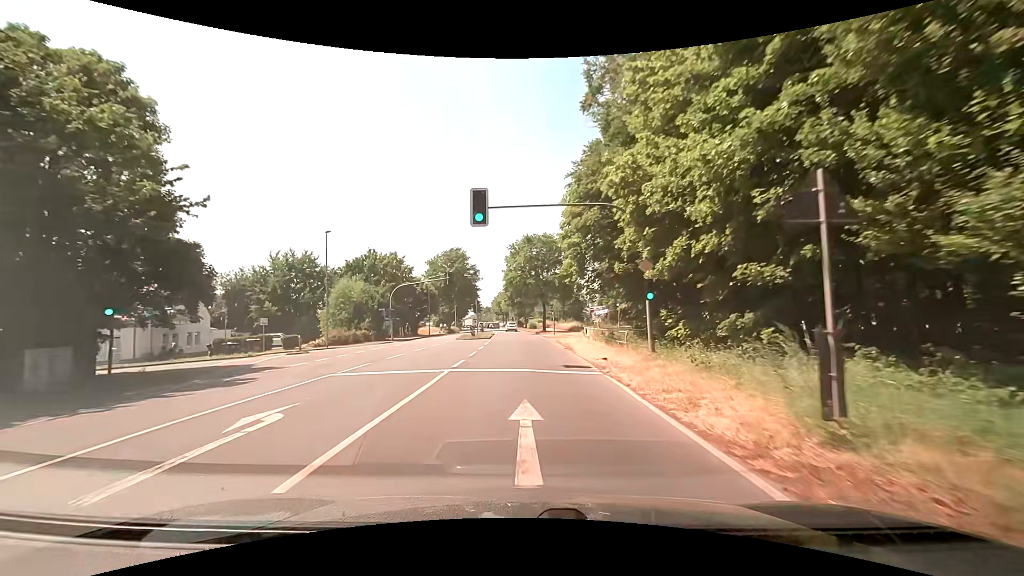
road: secondary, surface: asphalt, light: Day
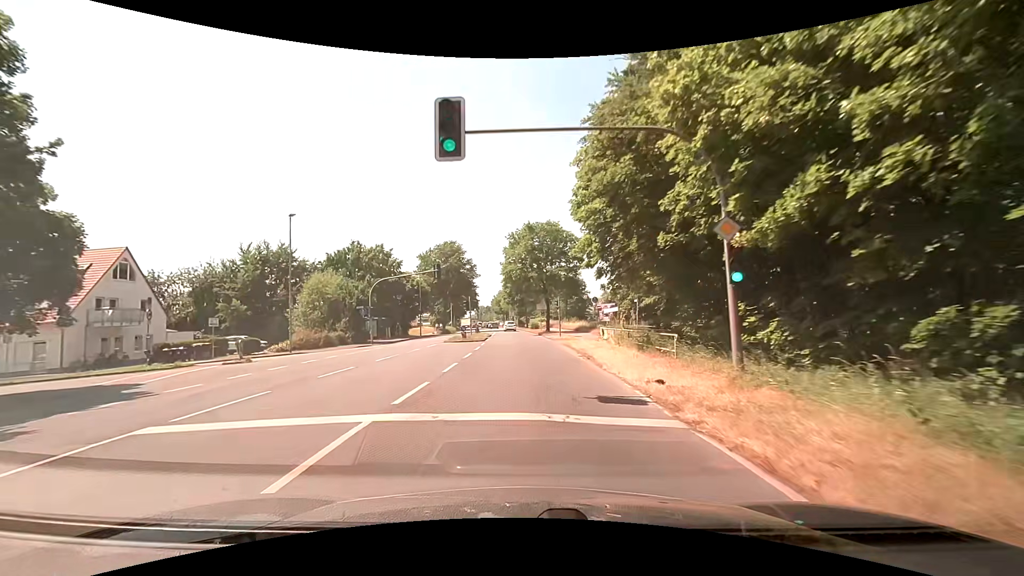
(0.0, +7.2) m; 0°
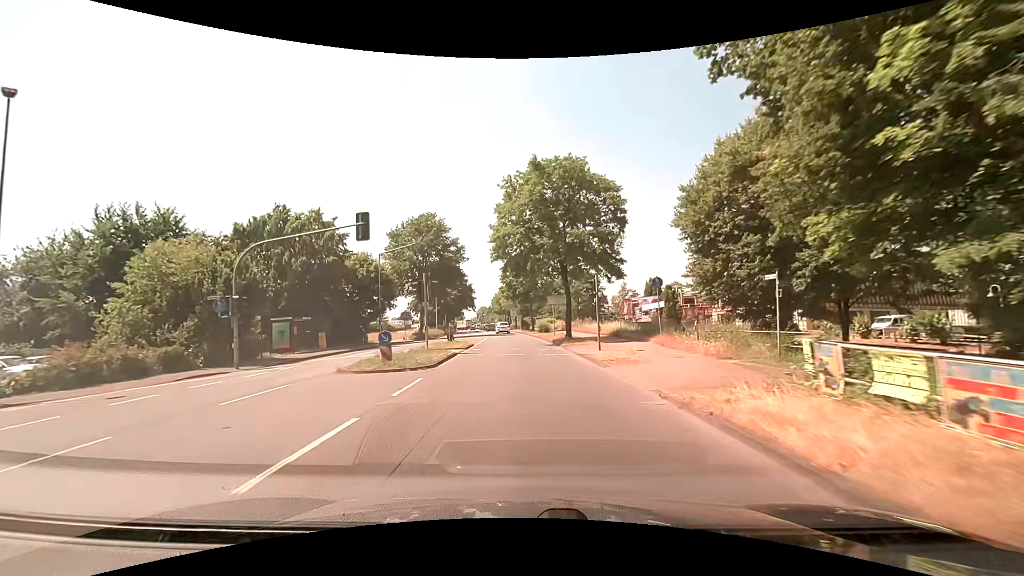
(0.0, +21.6) m; -1°
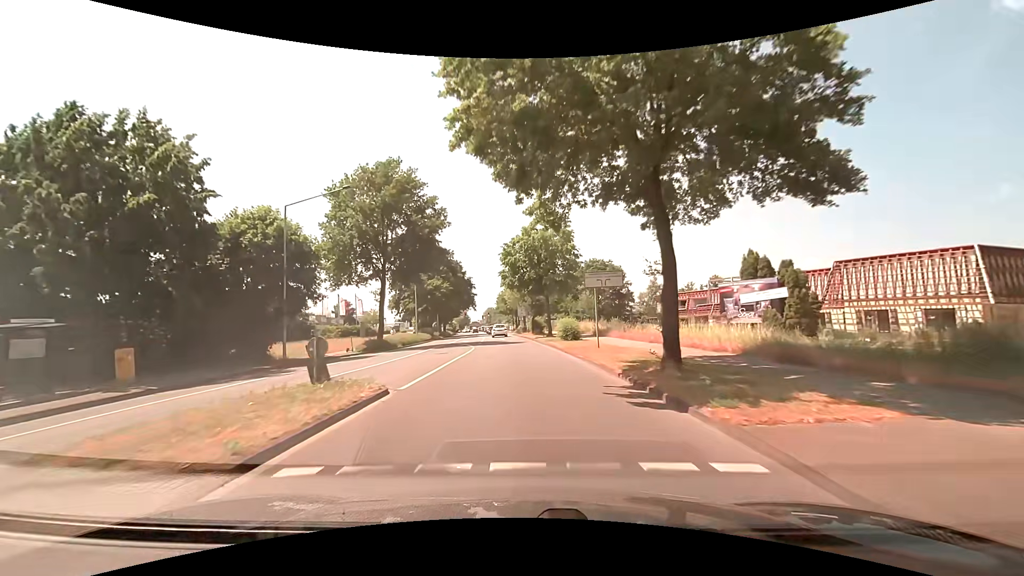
(-0.3, +21.4) m; -1°
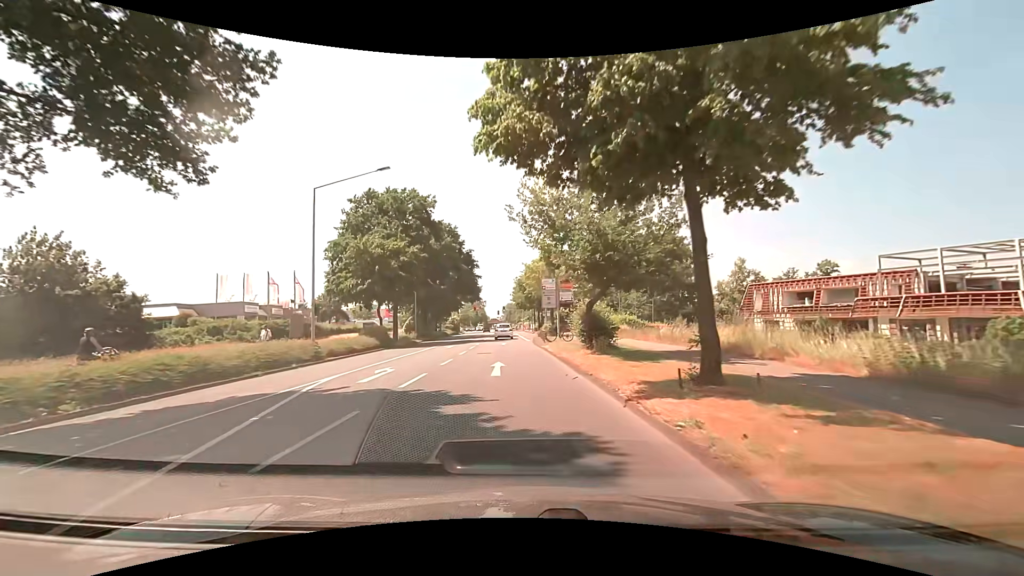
(-0.5, +32.8) m; -2°
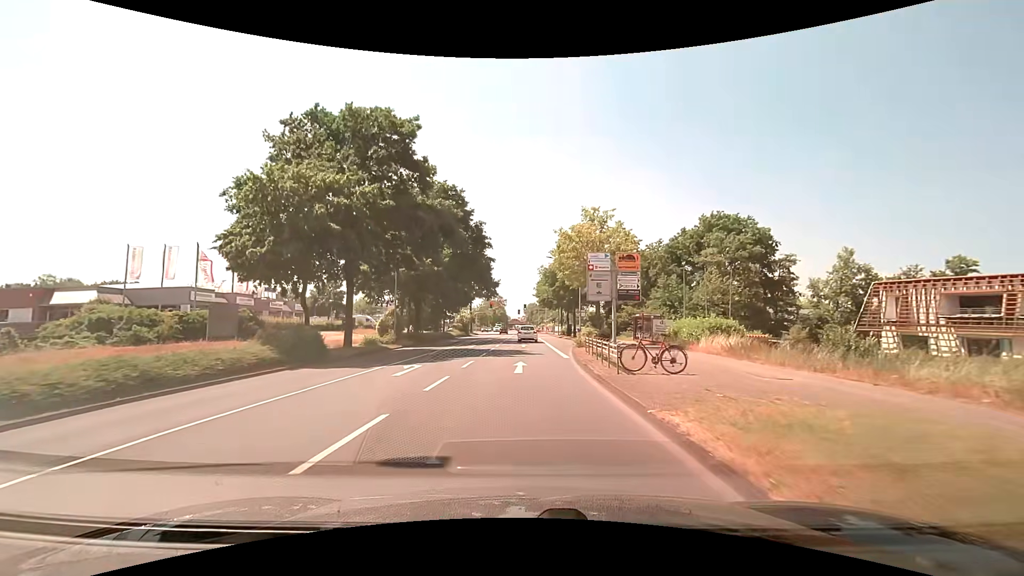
(-0.6, +18.3) m; -3°
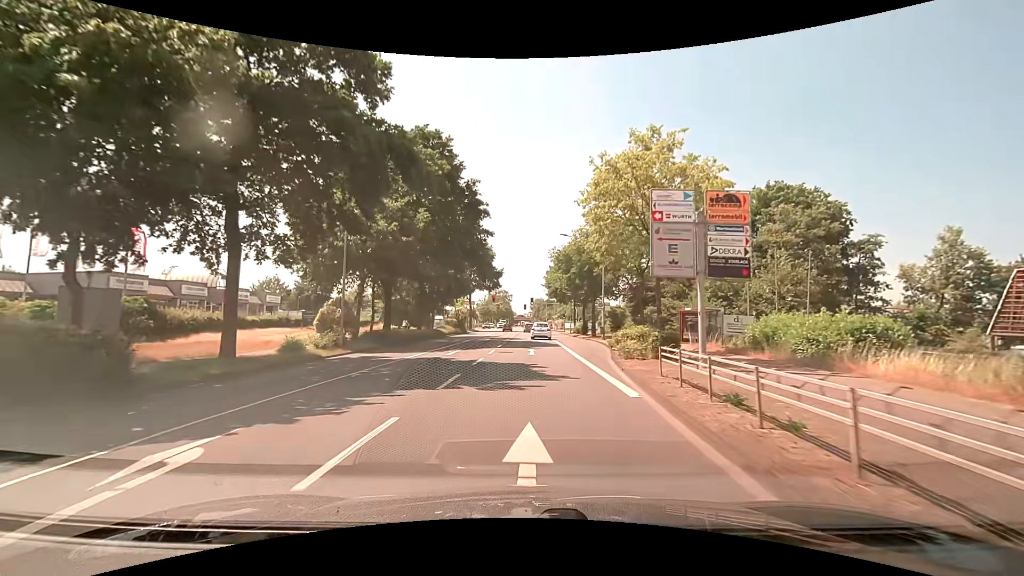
(-0.1, +12.6) m; -1°
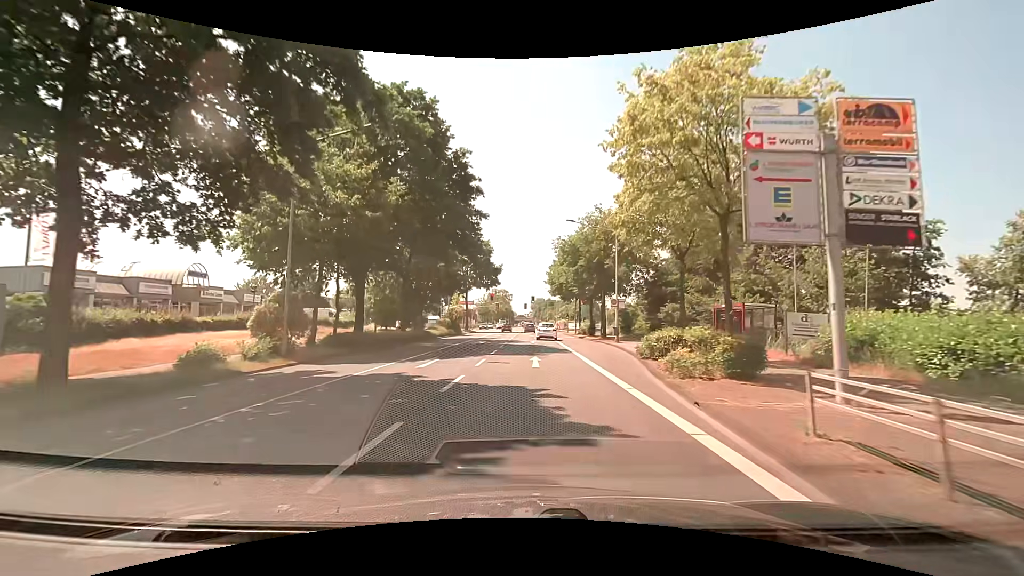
(0.0, +6.3) m; 0°
(0, +10) (0, +20) (0, +30) (0, +40) (+1, +50) (+1, +60) (+1, +70) (+1, +80) (+1, +90) (+1, +100) m
